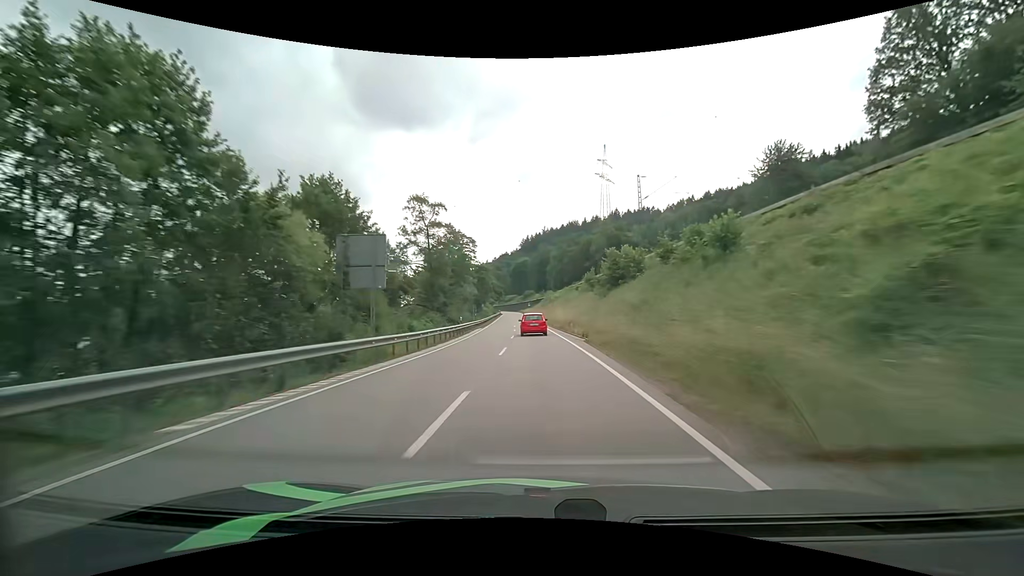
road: primary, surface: asphalt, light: Day
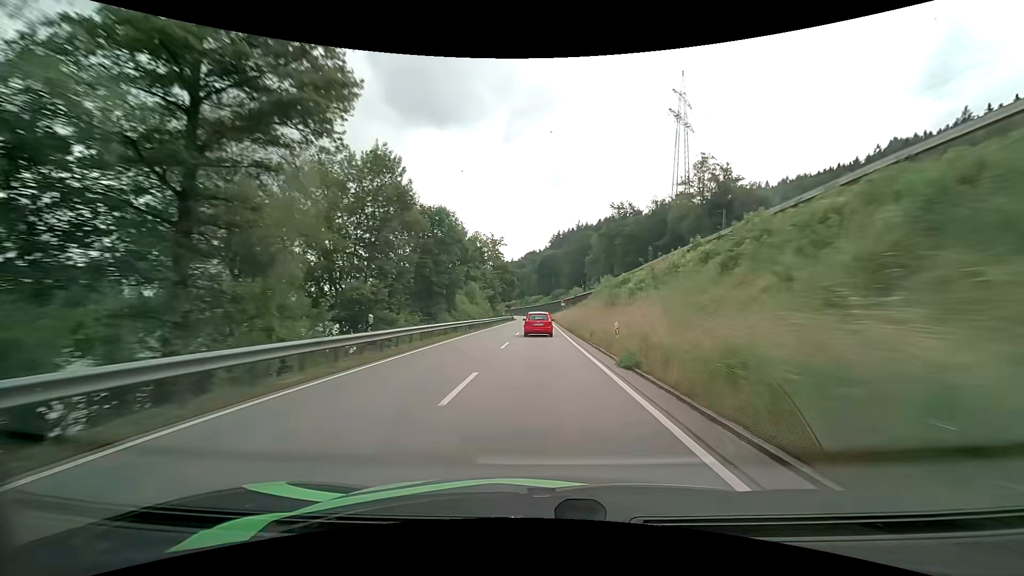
(-1.6, +69.2) m; -3°
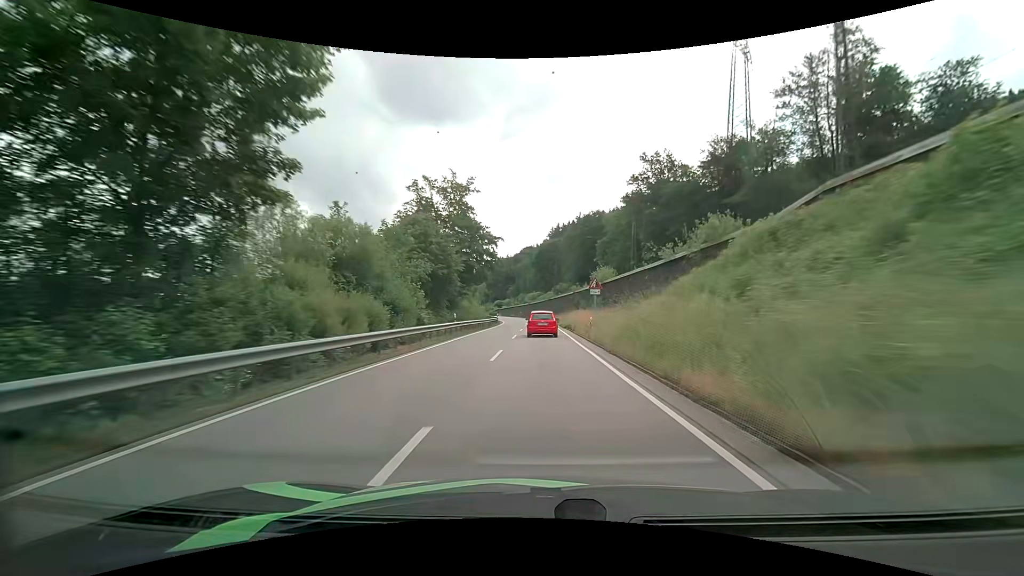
(-0.1, +41.0) m; 0°
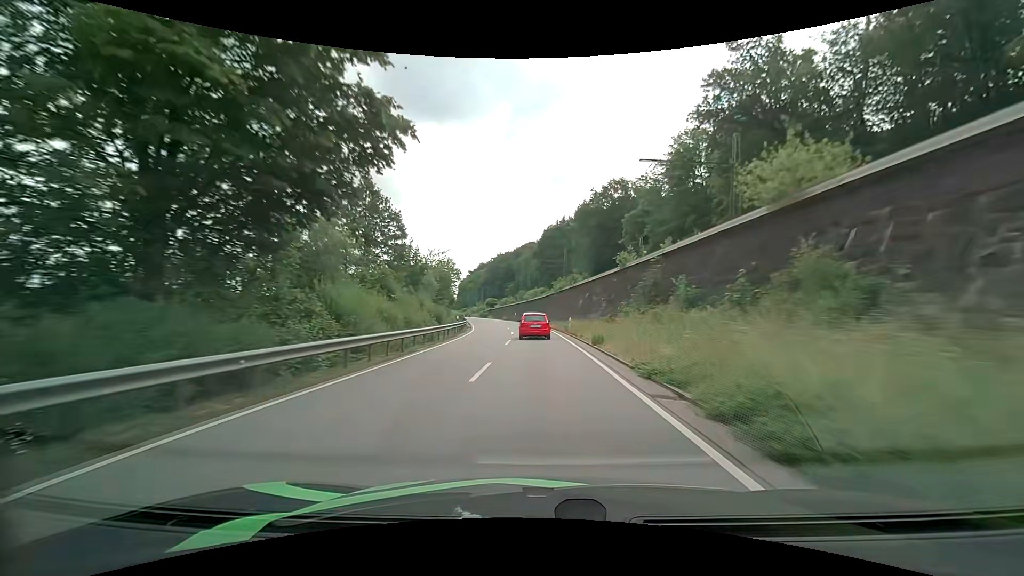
(+0.1, +39.5) m; 0°
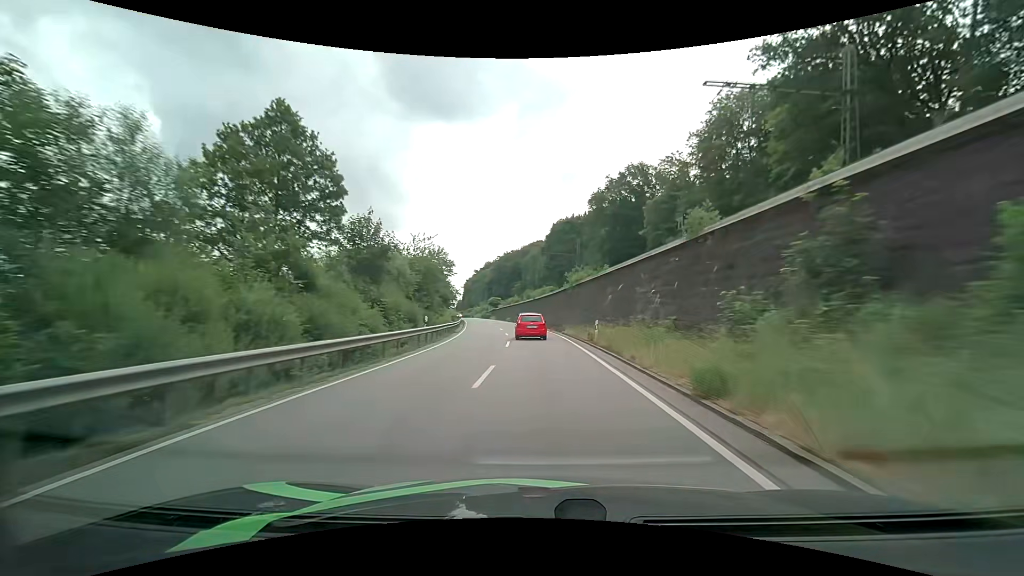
(-0.1, +12.8) m; -1°
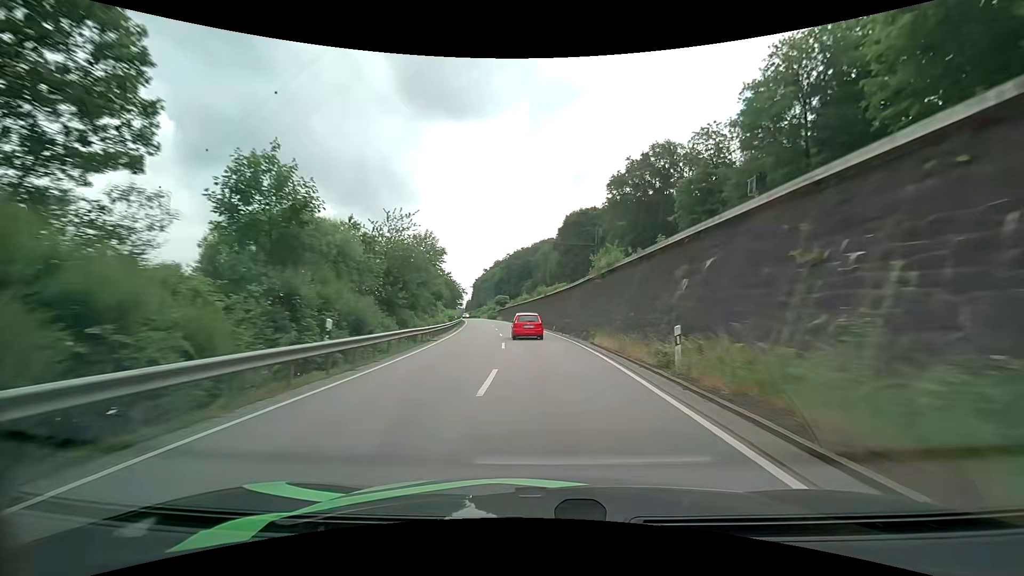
(-0.1, +12.8) m; -1°
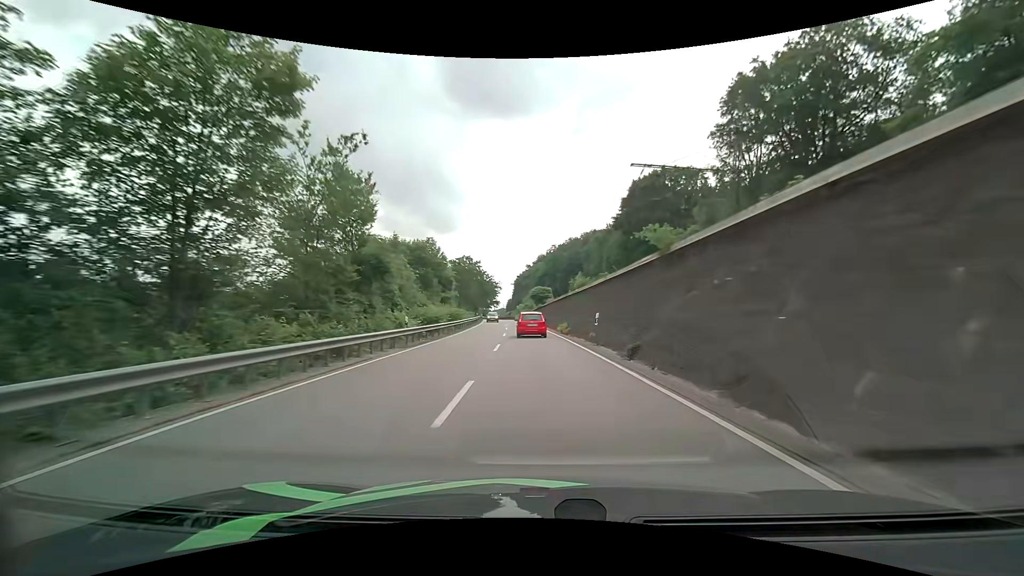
(-1.9, +37.8) m; -5°
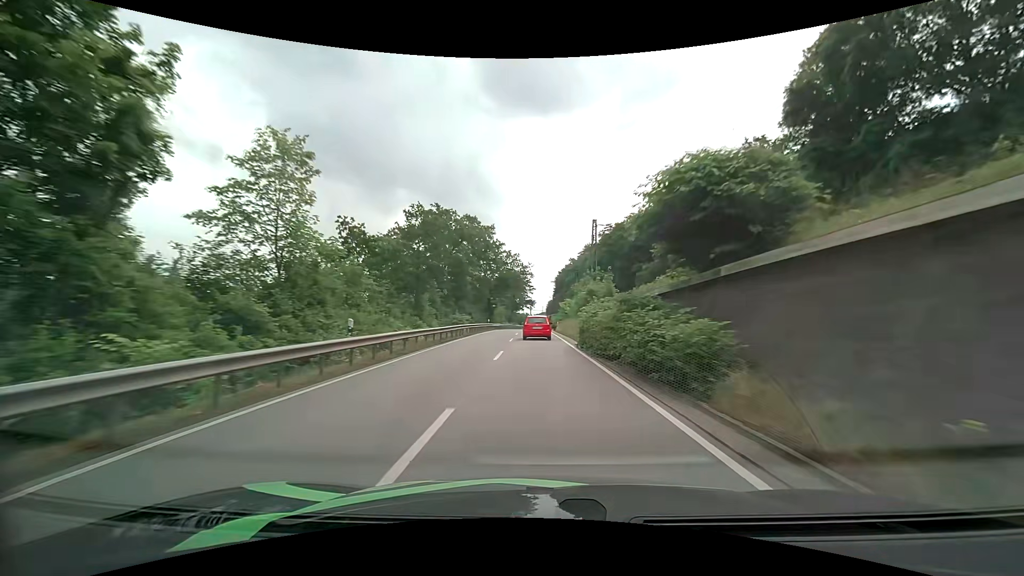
(-3.0, +62.4) m; -5°
(0, +10) (0, +20) (0, +30) (0, +40) (0, +50) (0, +60) (0, +70) (+1, +80) (+1, +90) (+1, +100) m
